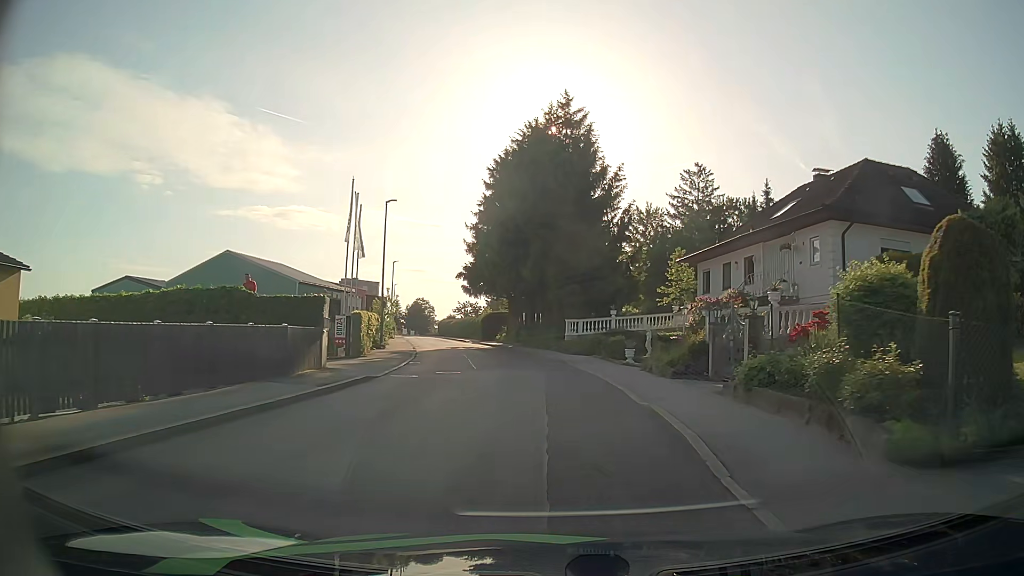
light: Day
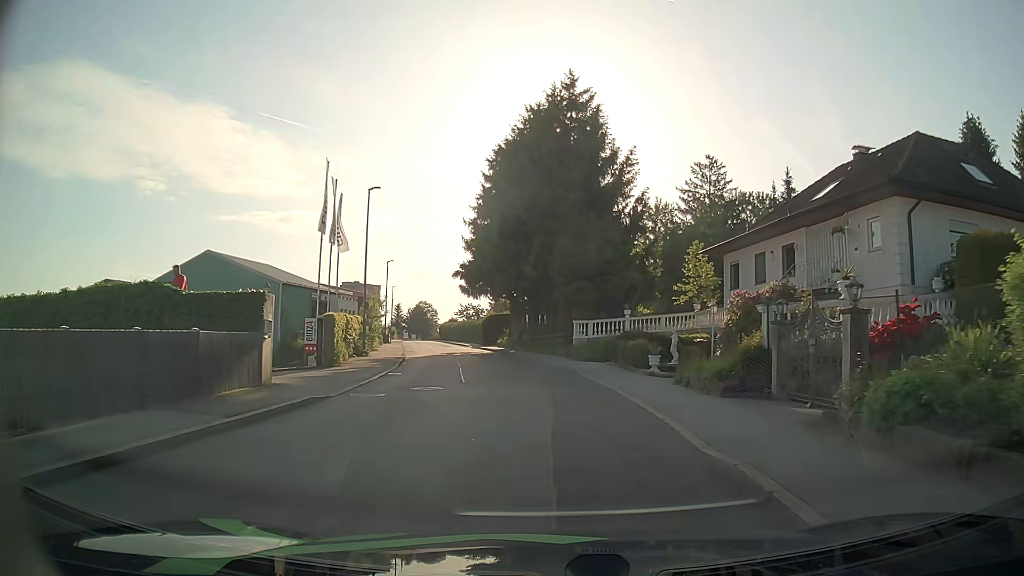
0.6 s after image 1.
(+0.1, +4.6) m; 0°
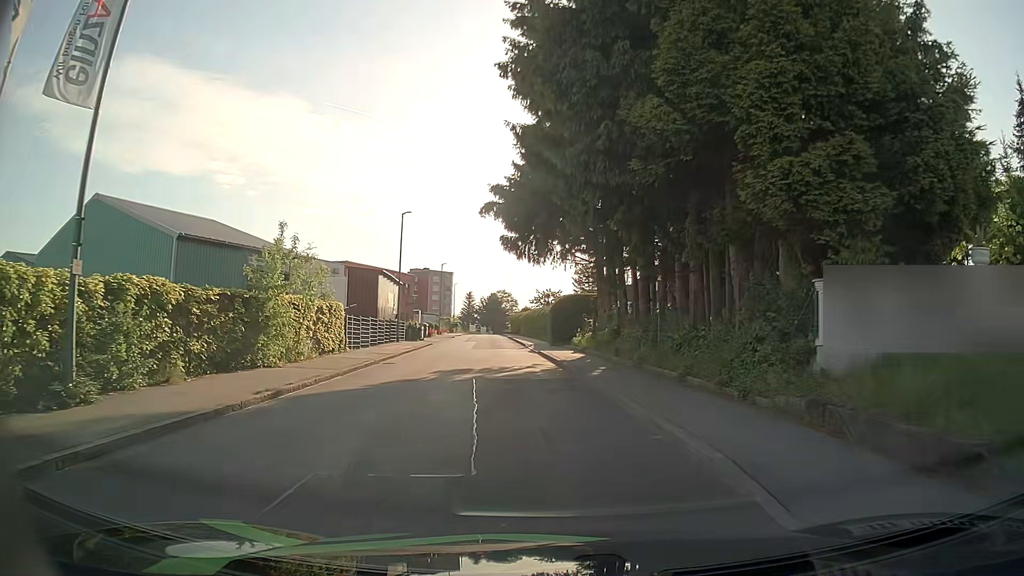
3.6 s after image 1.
(-1.0, +25.2) m; -8°
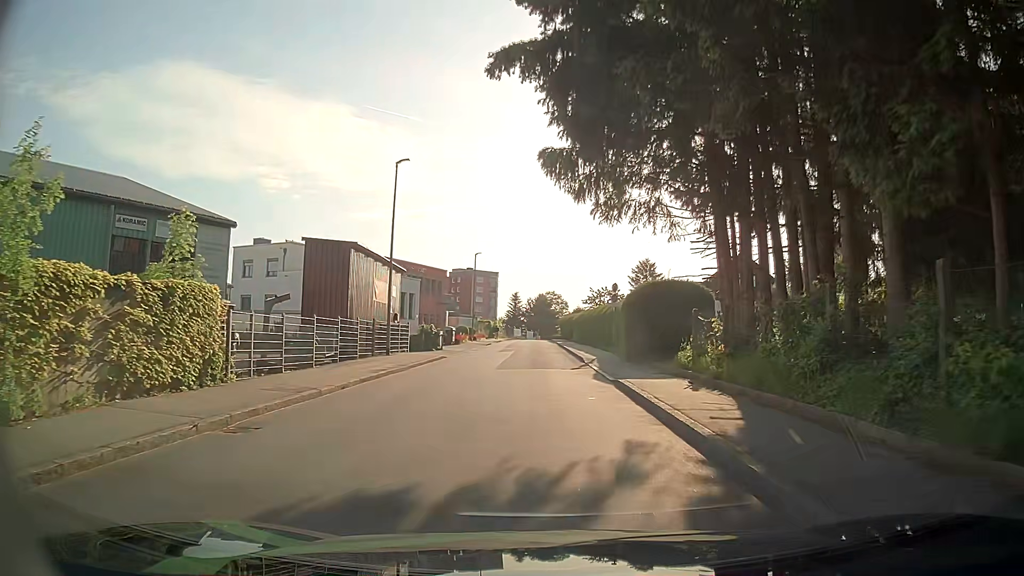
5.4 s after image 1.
(-0.6, +14.8) m; -3°
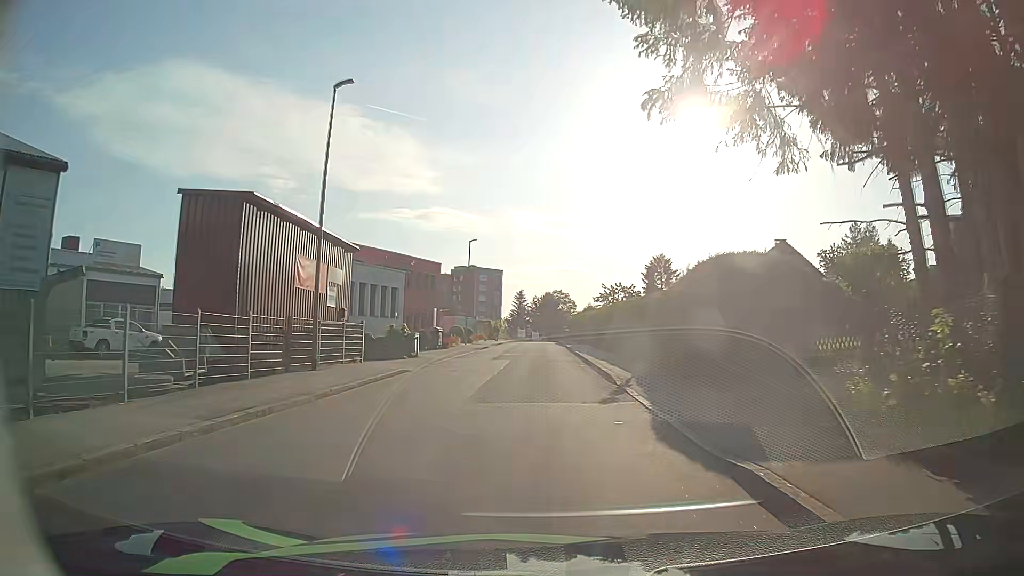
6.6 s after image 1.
(-0.2, +9.8) m; -1°
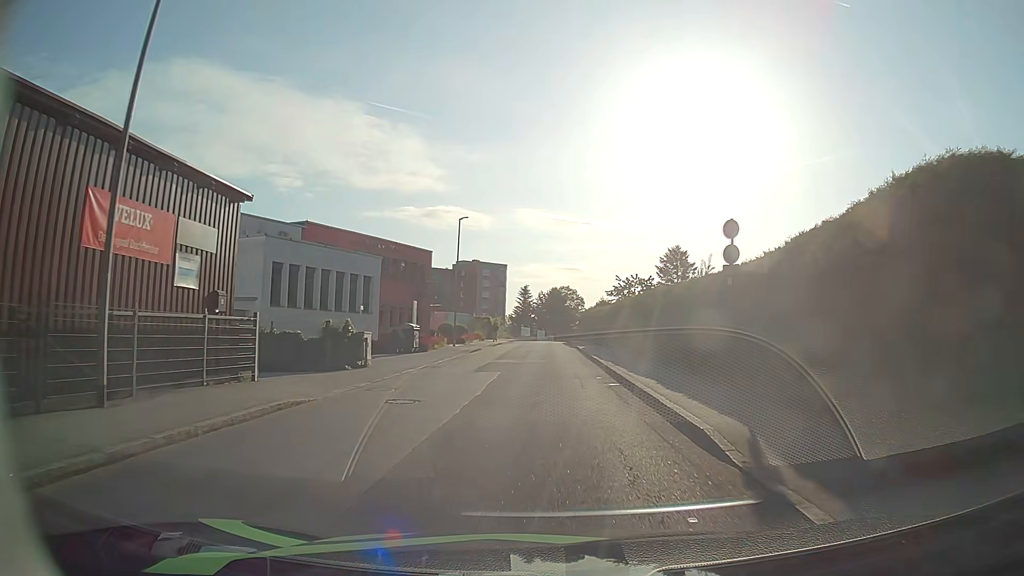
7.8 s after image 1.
(-0.1, +9.9) m; -2°
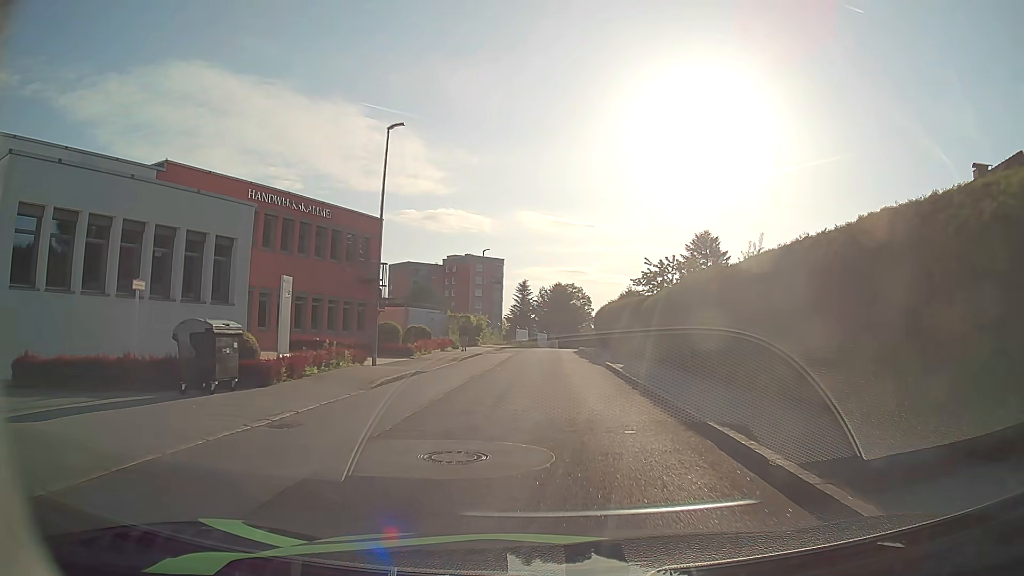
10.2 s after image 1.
(+0.2, +20.8) m; 0°
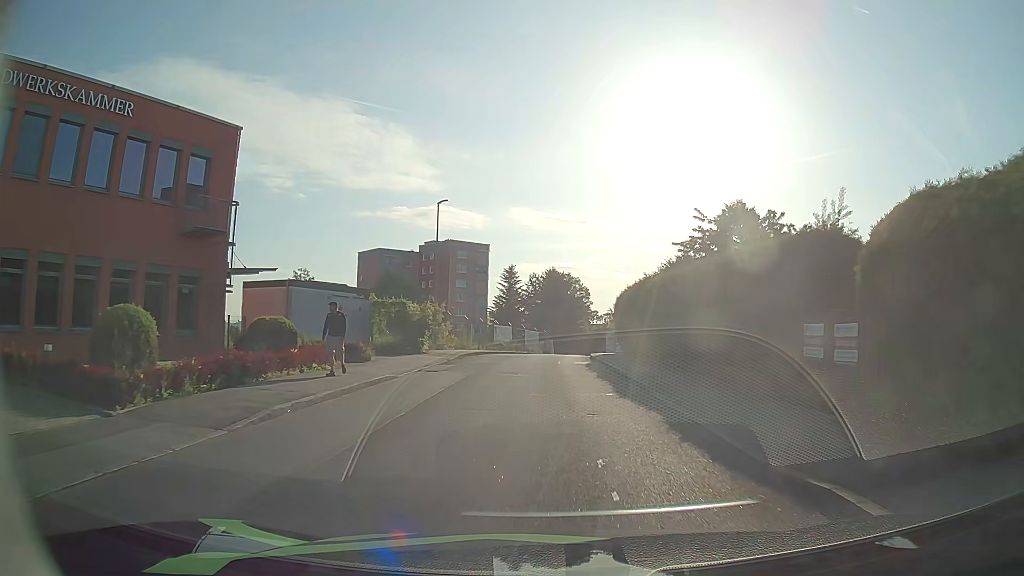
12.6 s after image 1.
(+0.2, +21.2) m; +1°
(0, +10) (0, +20) (0, +30) (+1, +40) (+3, +50) (+6, +59) (+8, +69) (+3, +78) (-5, +84) (-13, +89) m
